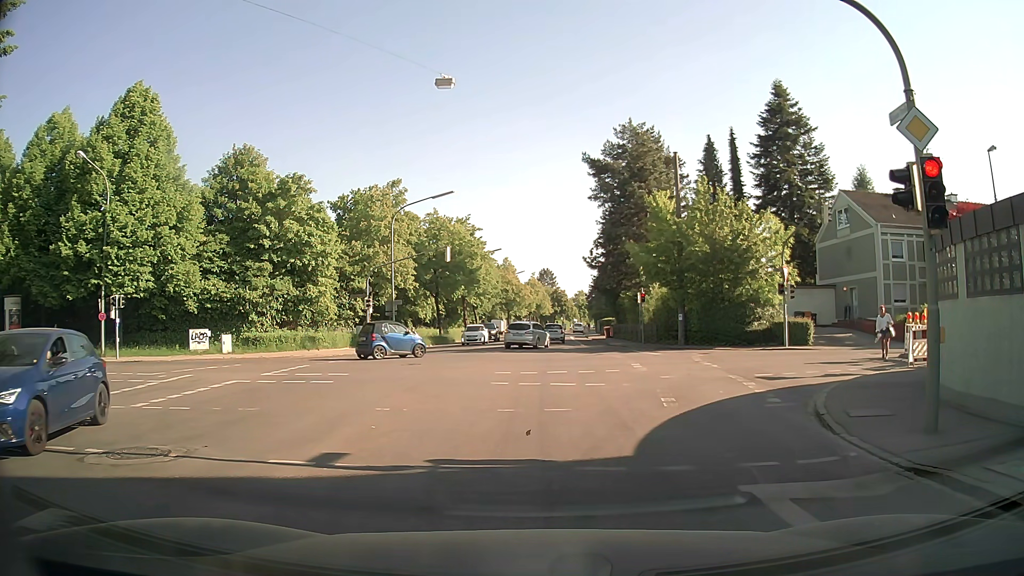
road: secondary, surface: asphalt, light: Day
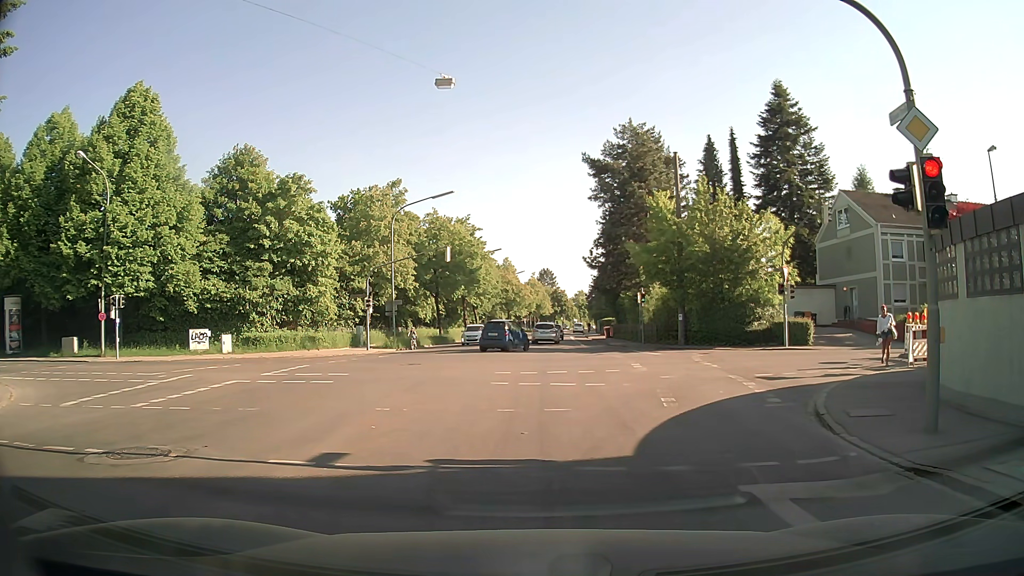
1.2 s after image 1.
(0.0, 0.0) m; 0°
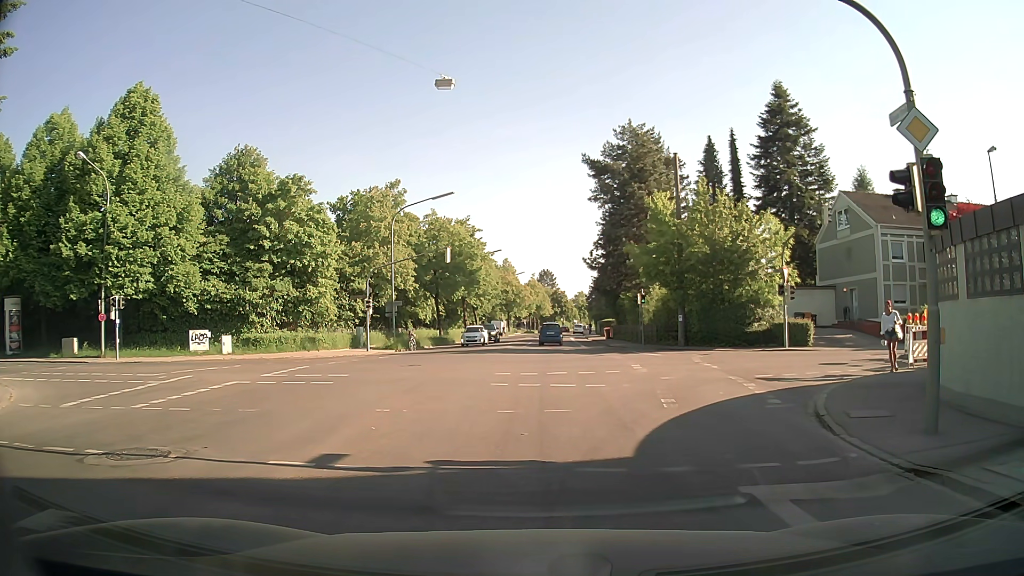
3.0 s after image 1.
(0.0, 0.0) m; 0°
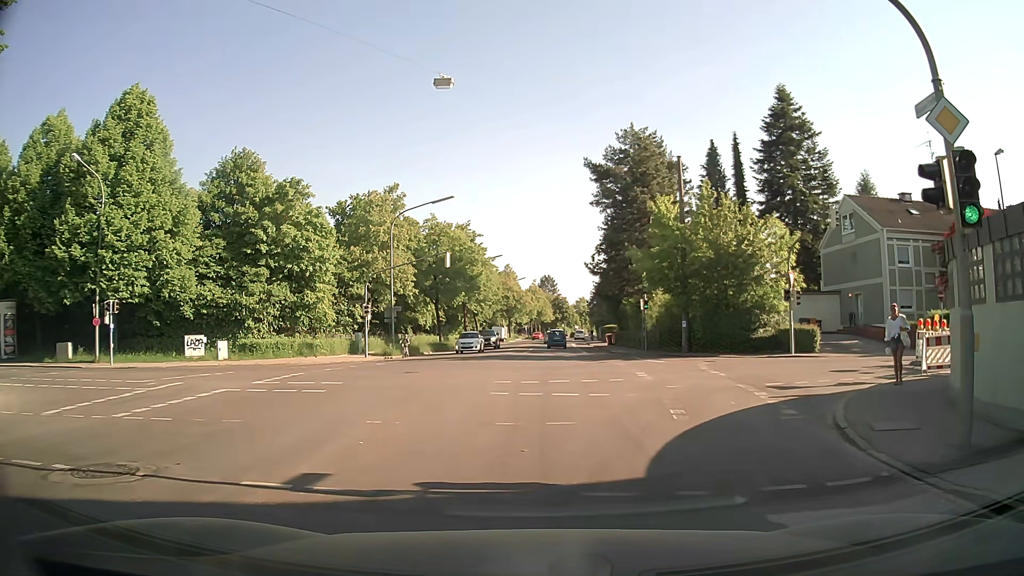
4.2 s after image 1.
(0.0, +0.8) m; +1°
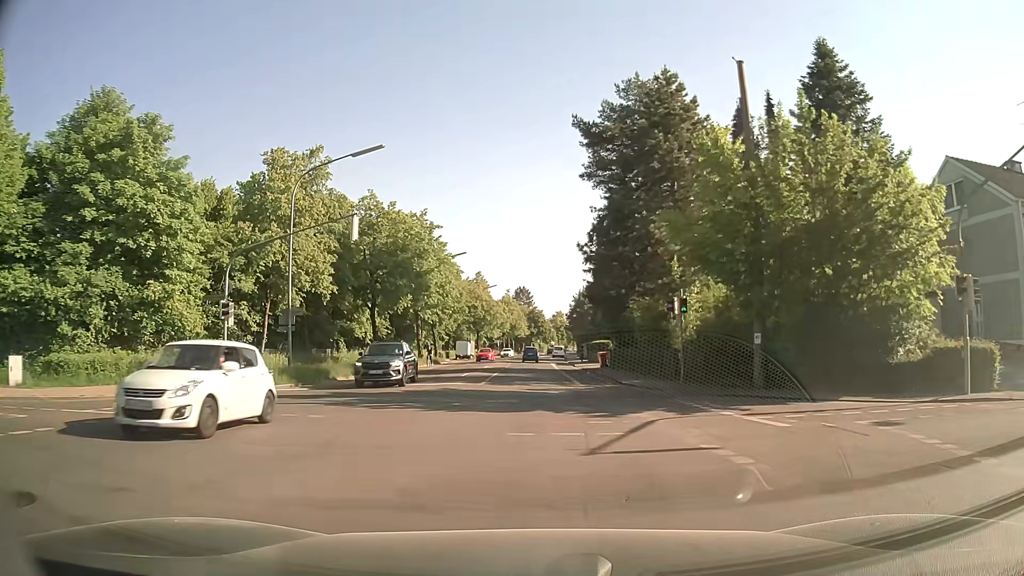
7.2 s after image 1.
(+0.4, +17.1) m; +2°
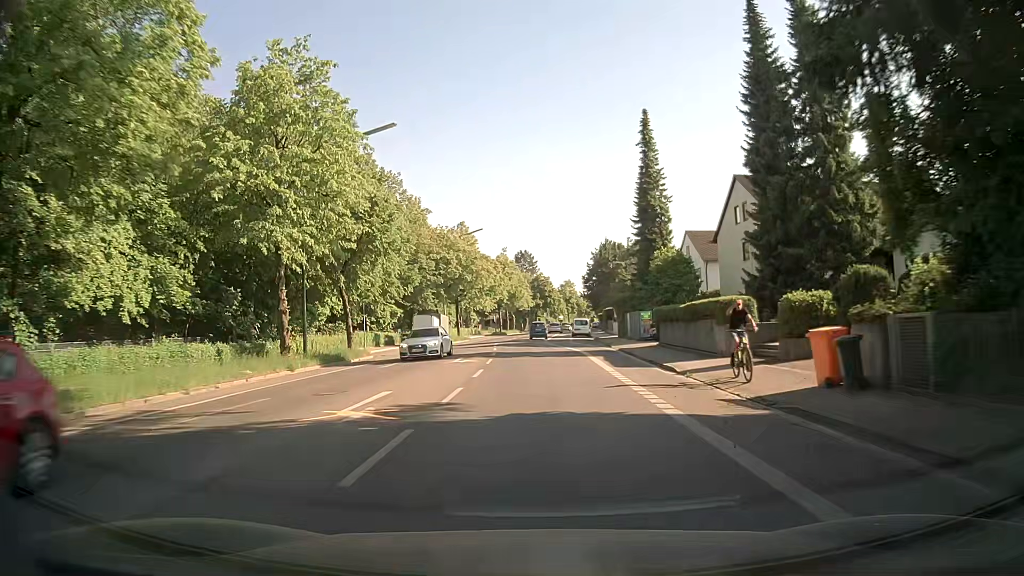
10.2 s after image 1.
(-0.5, +37.6) m; -1°
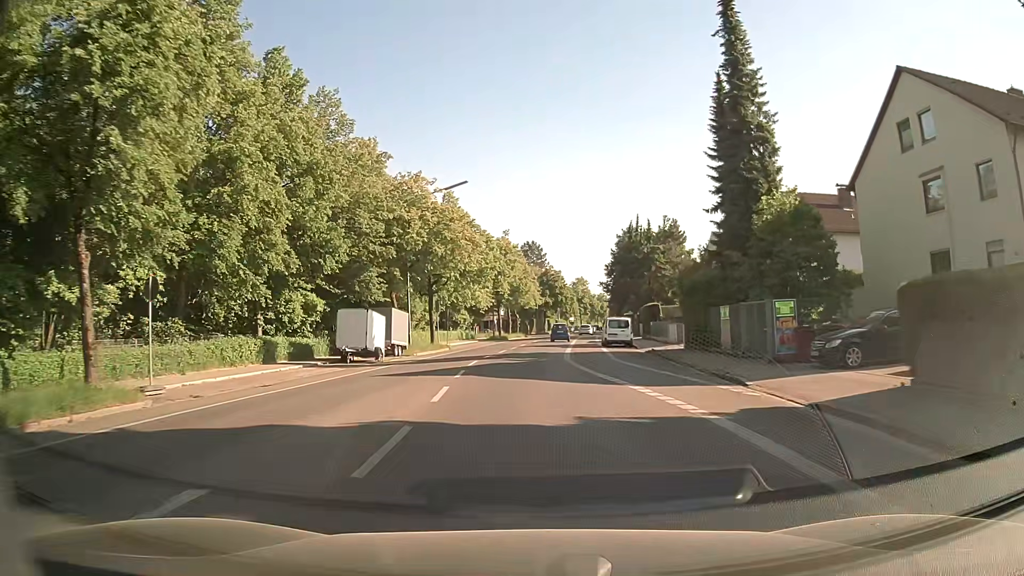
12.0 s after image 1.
(-0.1, +23.5) m; 0°
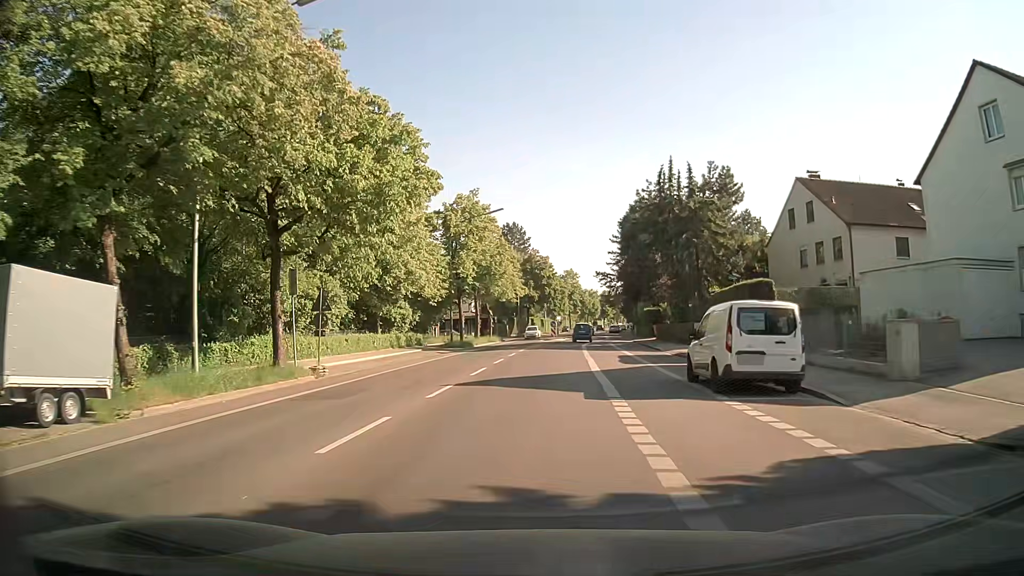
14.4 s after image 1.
(0.0, +28.2) m; +1°
(0, +10) (0, +20) (+1, +30) (+2, +40) (+3, +50) (+4, +60) (+5, +70) (+6, +80) (+7, +90) (+8, +100) m
